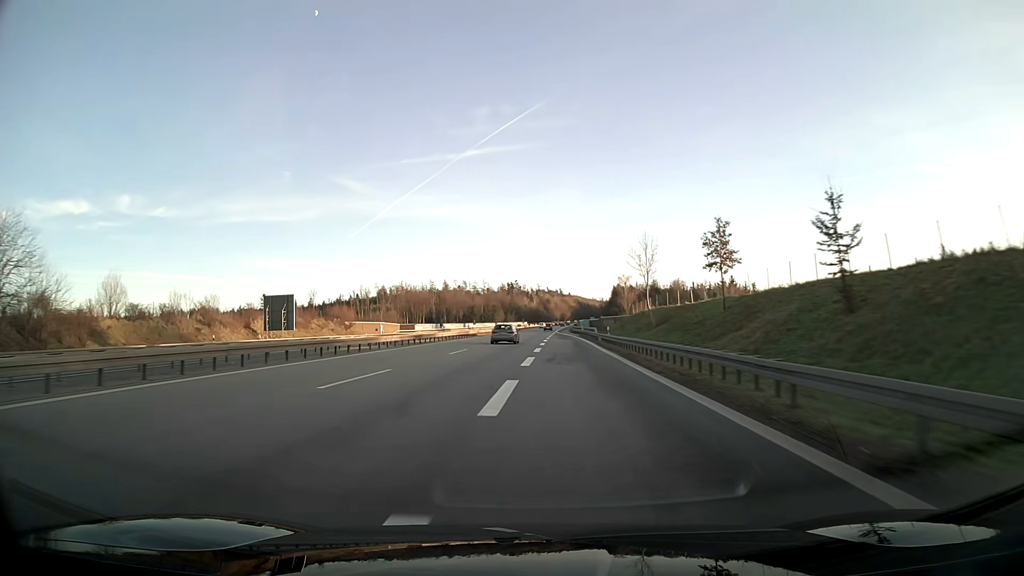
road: motorway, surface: asphalt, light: Day
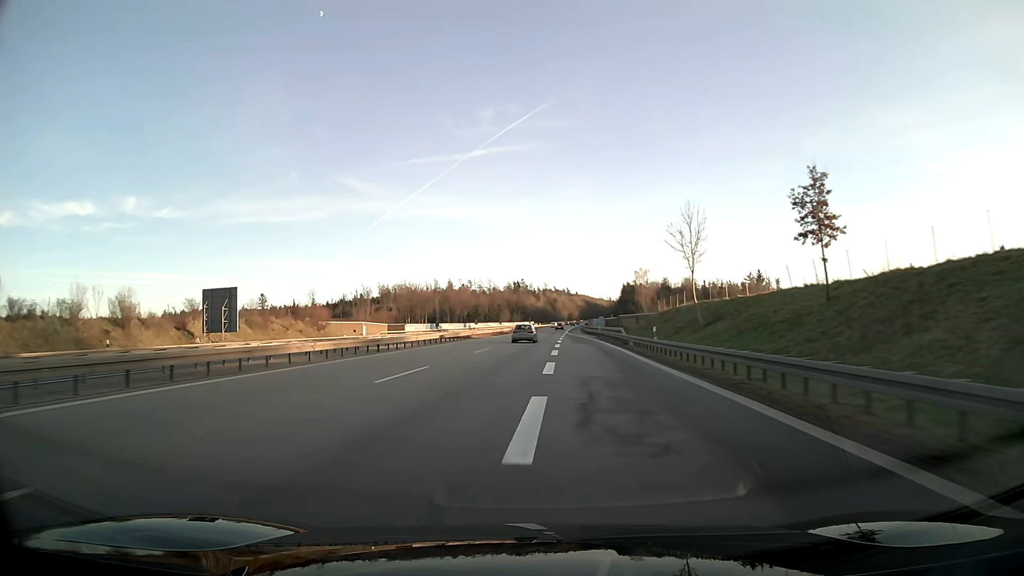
(-0.1, +16.0) m; 0°
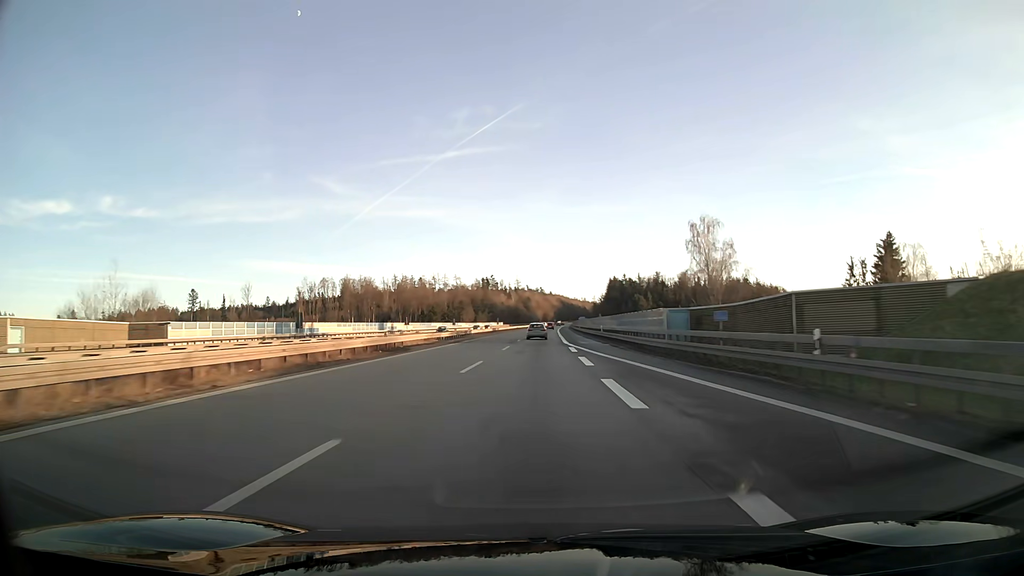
(+1.4, +68.0) m; +3°
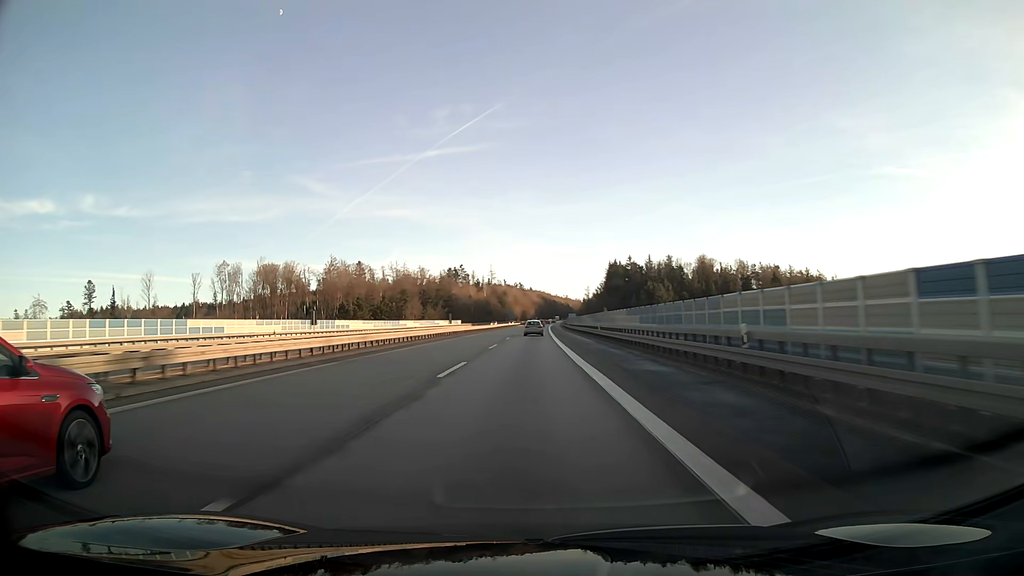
(+1.7, +92.4) m; +2°
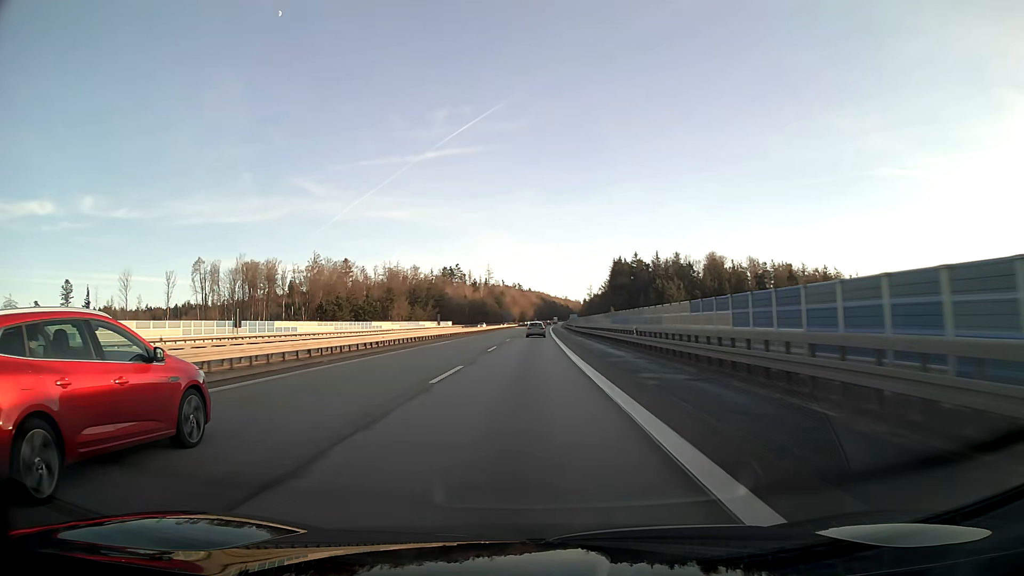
(0.0, +19.2) m; 0°
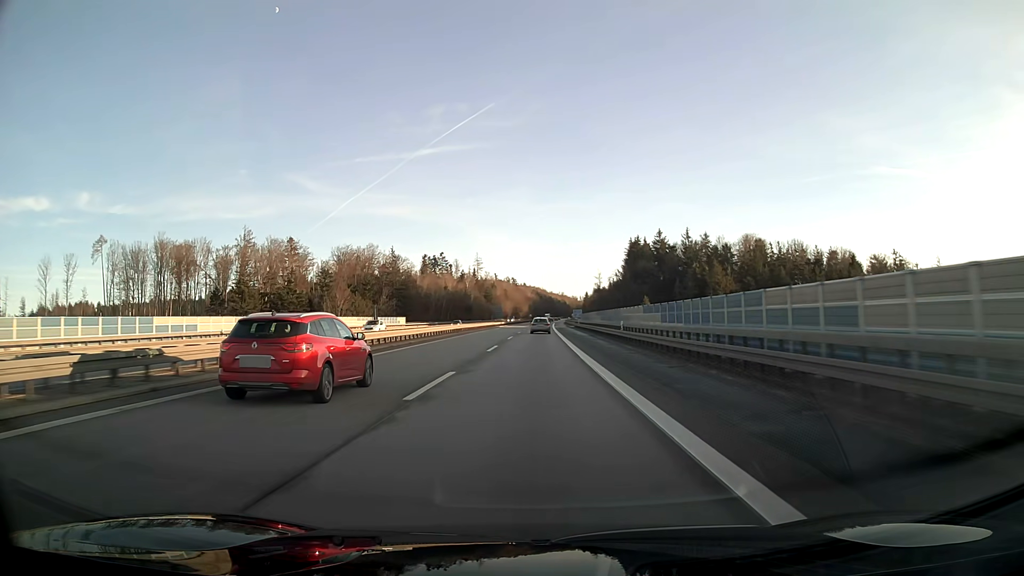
(+0.2, +57.0) m; 0°
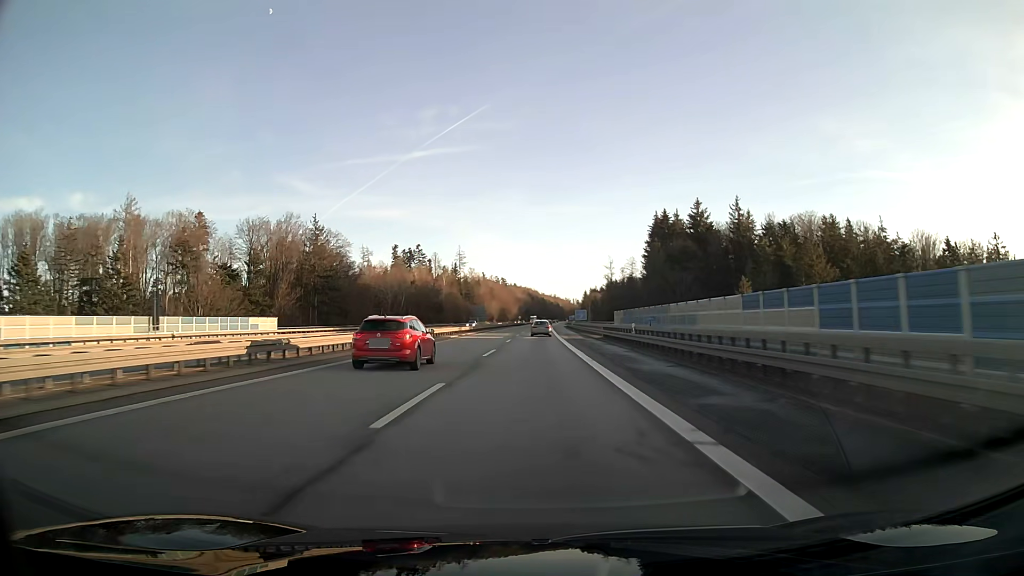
(+0.3, +56.3) m; +1°
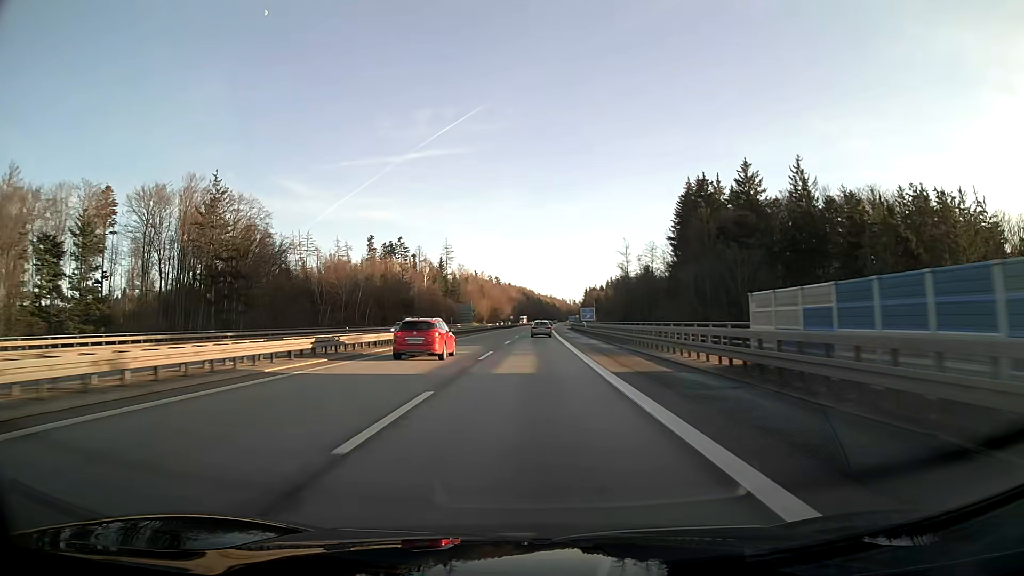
(+0.1, +37.2) m; 0°
